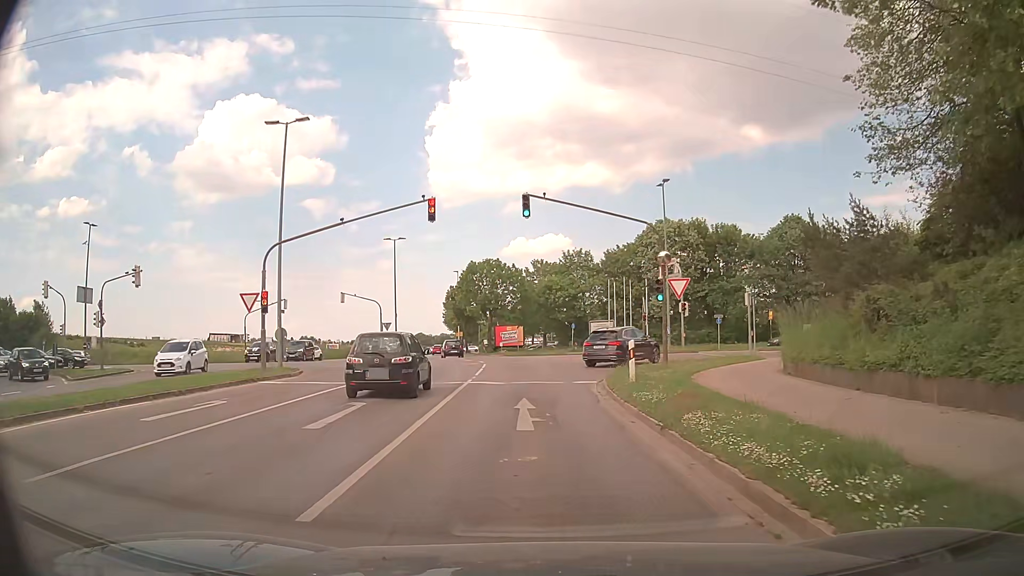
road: tertiary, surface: asphalt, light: Day
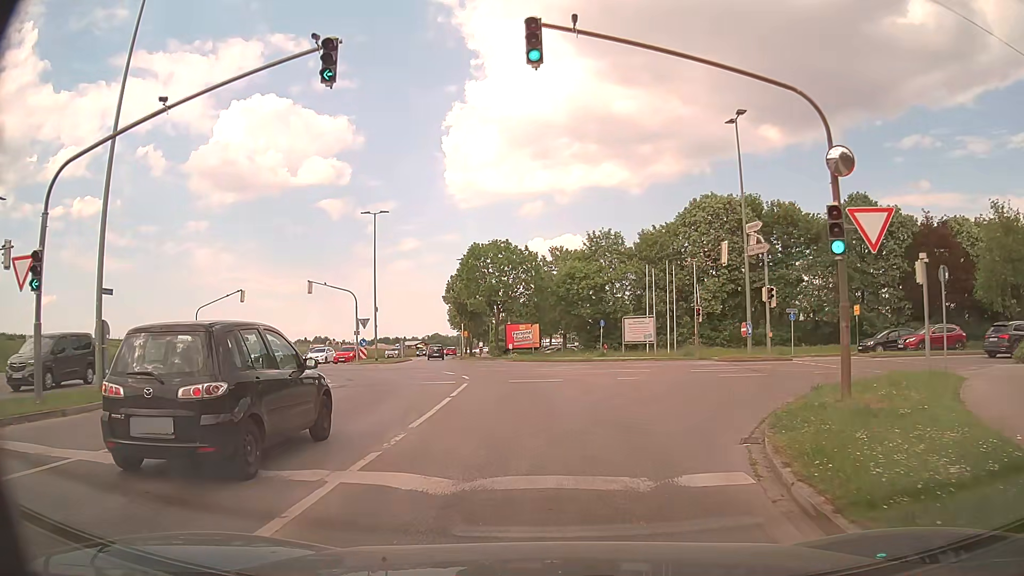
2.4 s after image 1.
(-0.2, +13.8) m; -2°
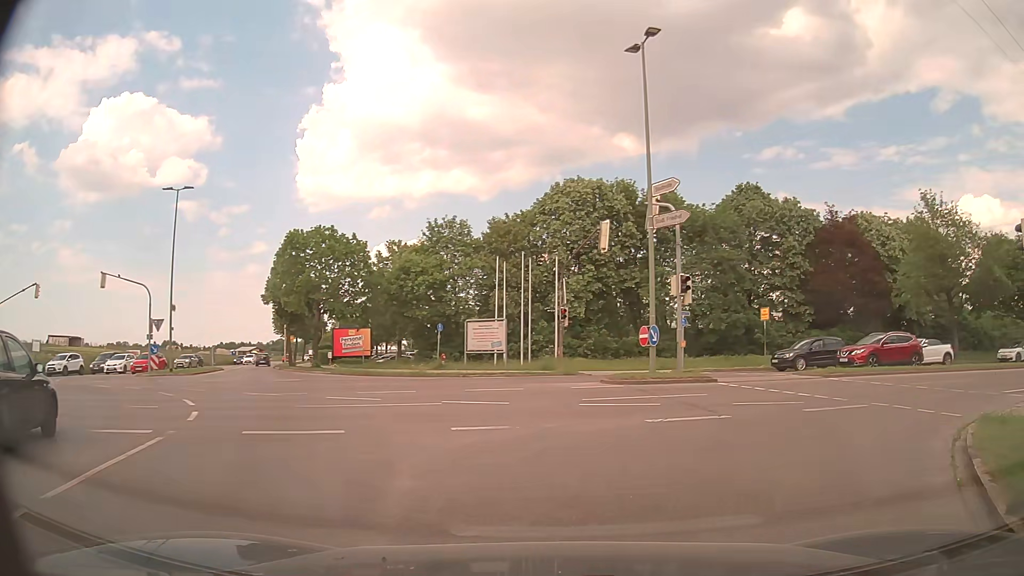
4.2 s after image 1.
(+0.7, +9.5) m; +14°
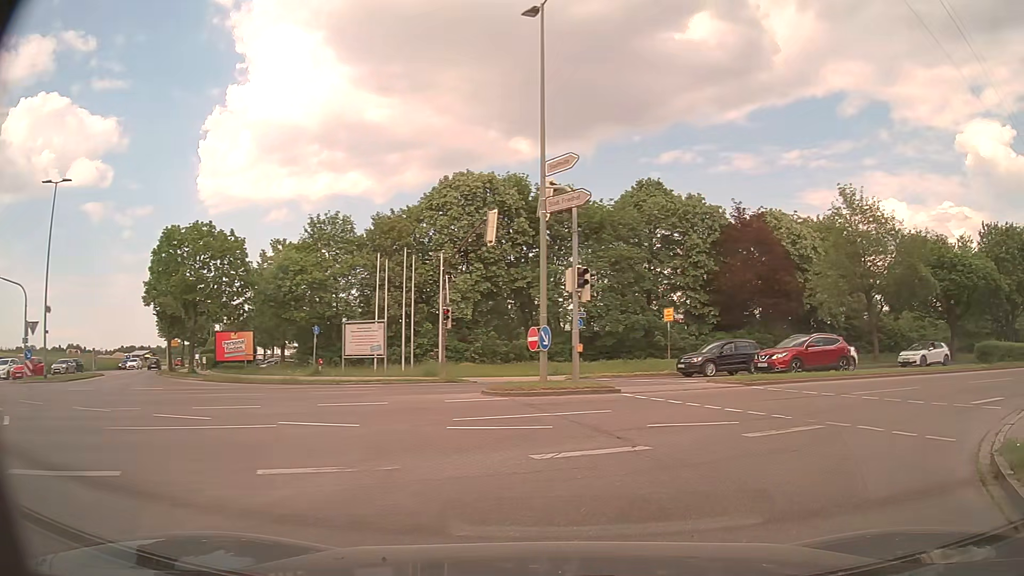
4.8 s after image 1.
(+0.2, +3.1) m; +8°
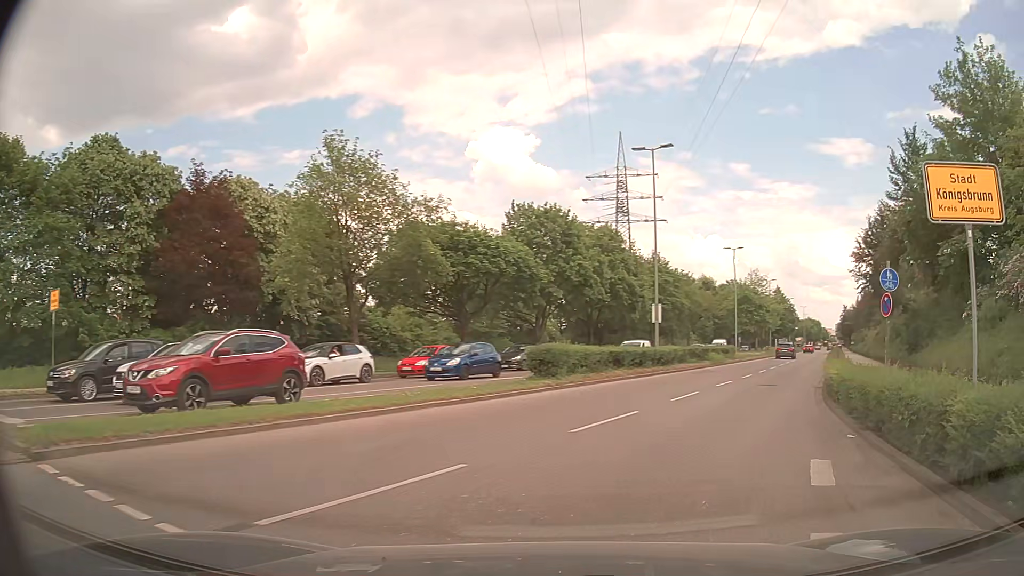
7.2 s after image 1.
(+4.7, +11.2) m; +44°
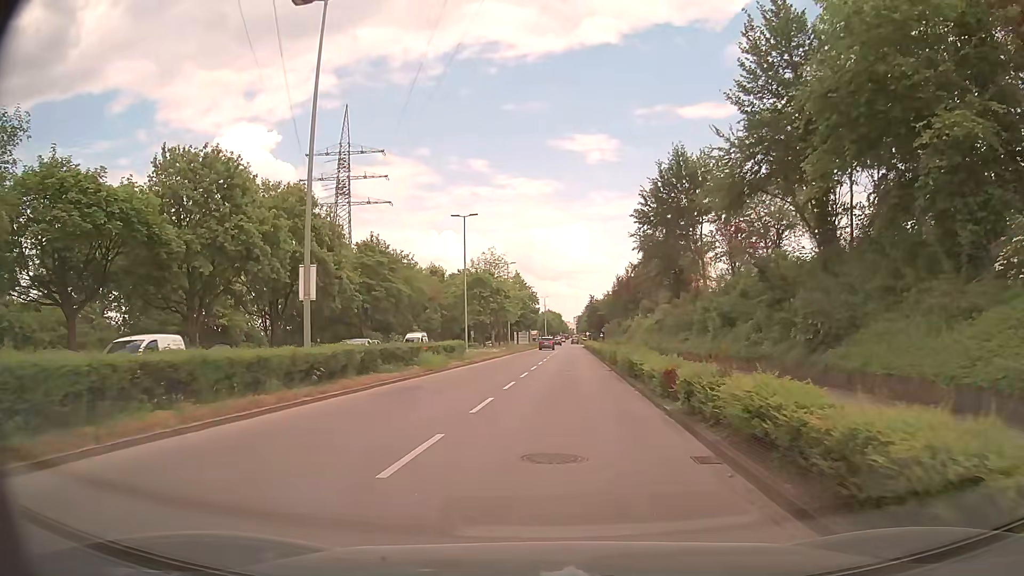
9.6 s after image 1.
(+3.9, +15.3) m; +22°
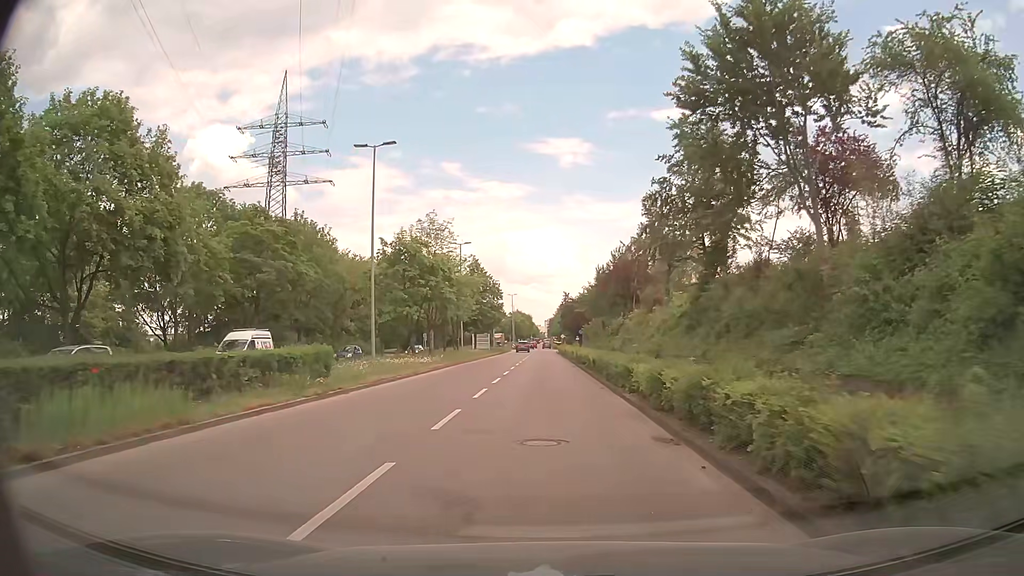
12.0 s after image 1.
(+0.7, +20.5) m; +3°
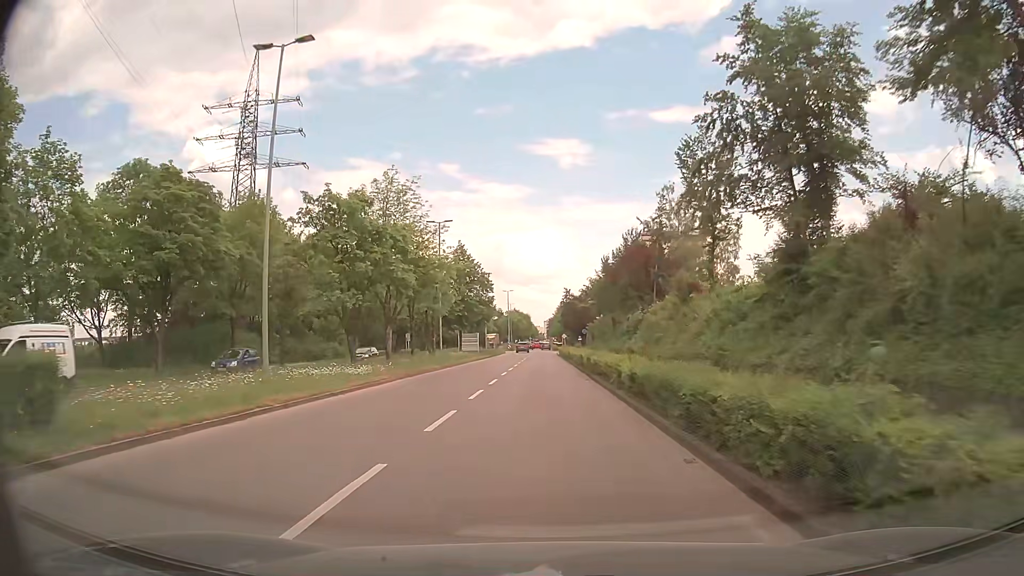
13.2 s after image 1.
(0.0, +12.6) m; 0°
(0, +10) (0, +20) (0, +30) (0, +40) (0, +50) (-1, +60) (-1, +70) (-2, +80) (-3, +90) (-3, +100) m
